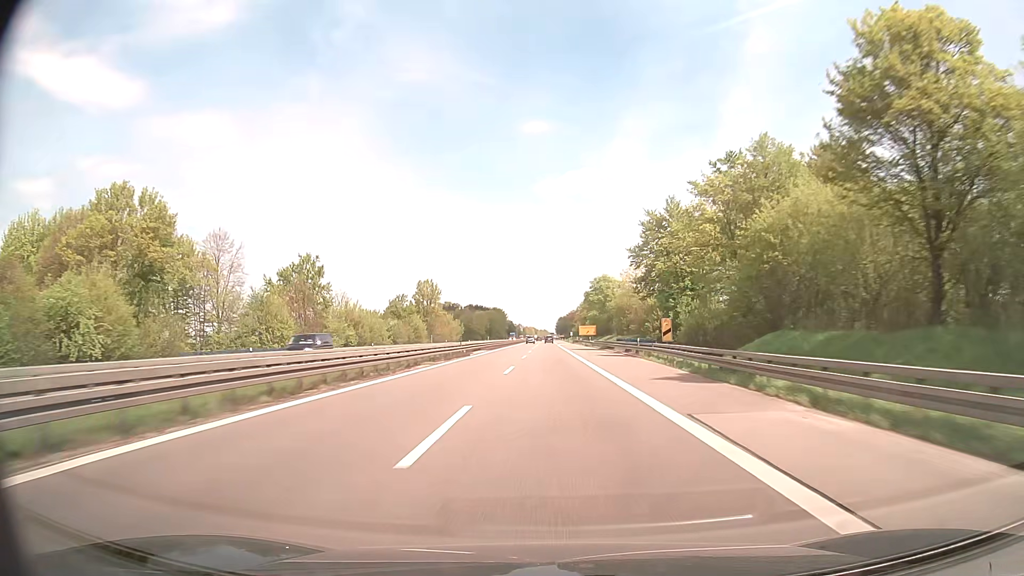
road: trunk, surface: asphalt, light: Day
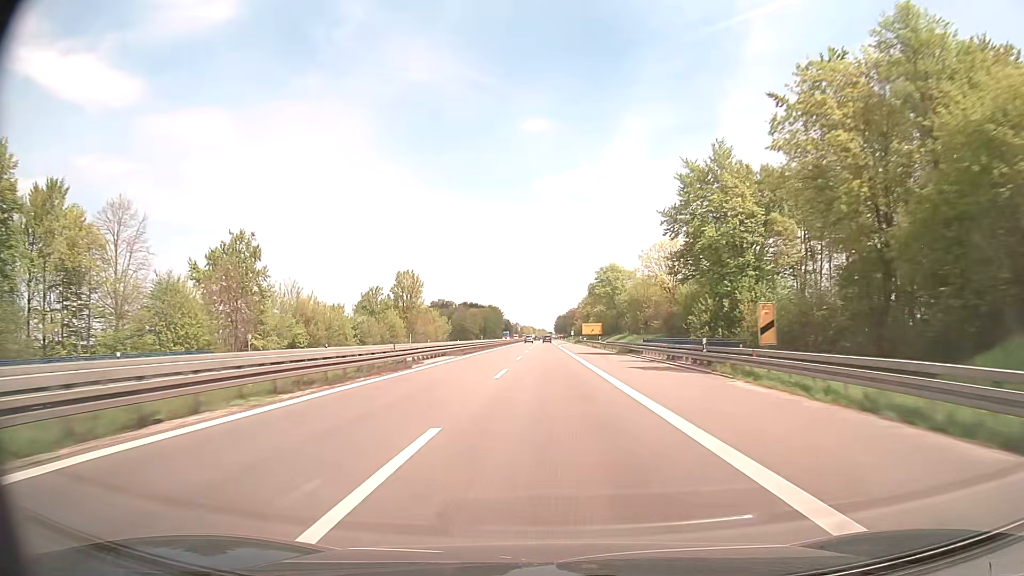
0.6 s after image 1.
(0.0, +21.2) m; 0°
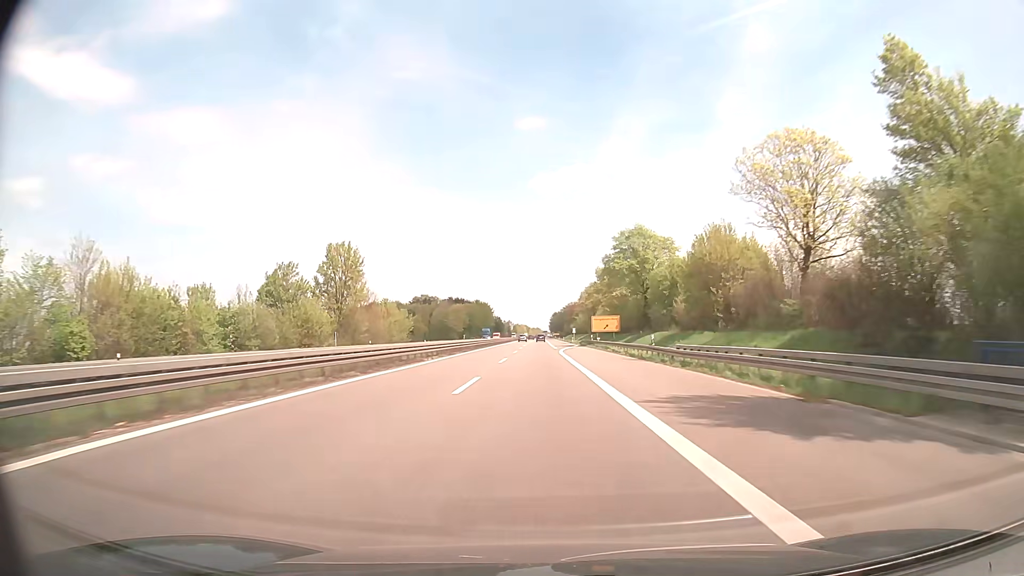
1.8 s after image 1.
(+0.2, +42.3) m; 0°
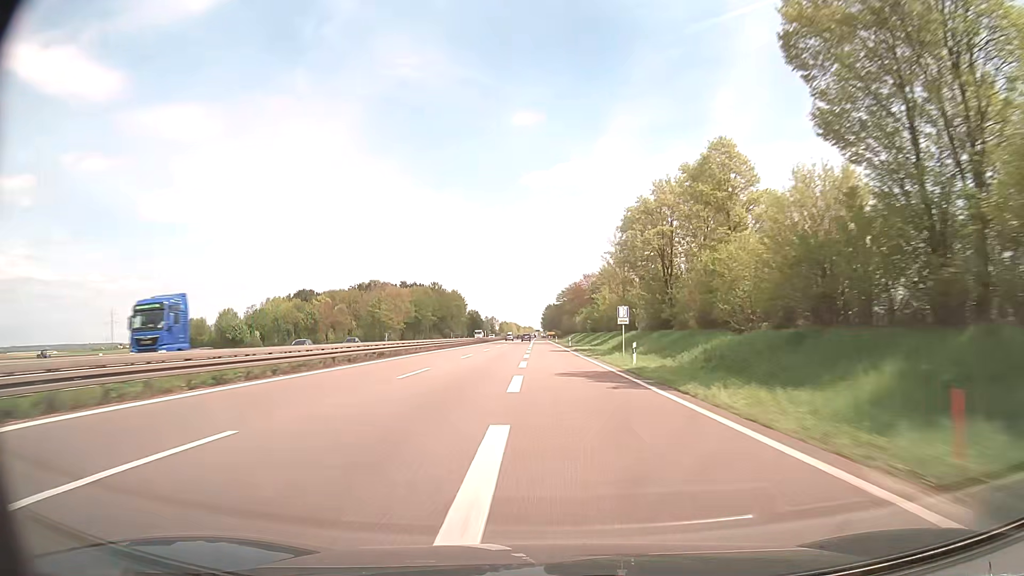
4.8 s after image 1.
(+1.2, +102.4) m; +1°
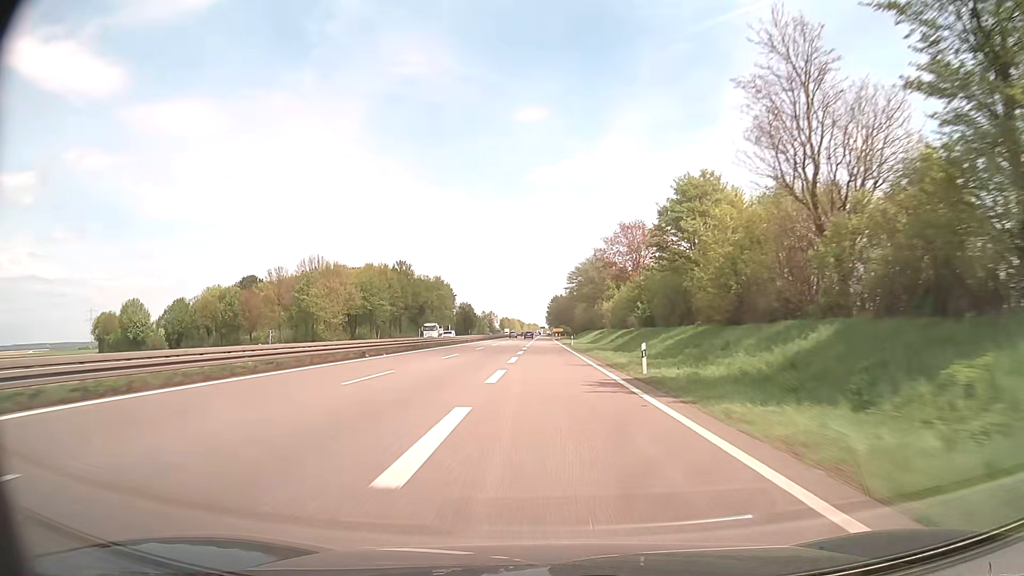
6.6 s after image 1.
(-0.3, +57.4) m; -1°
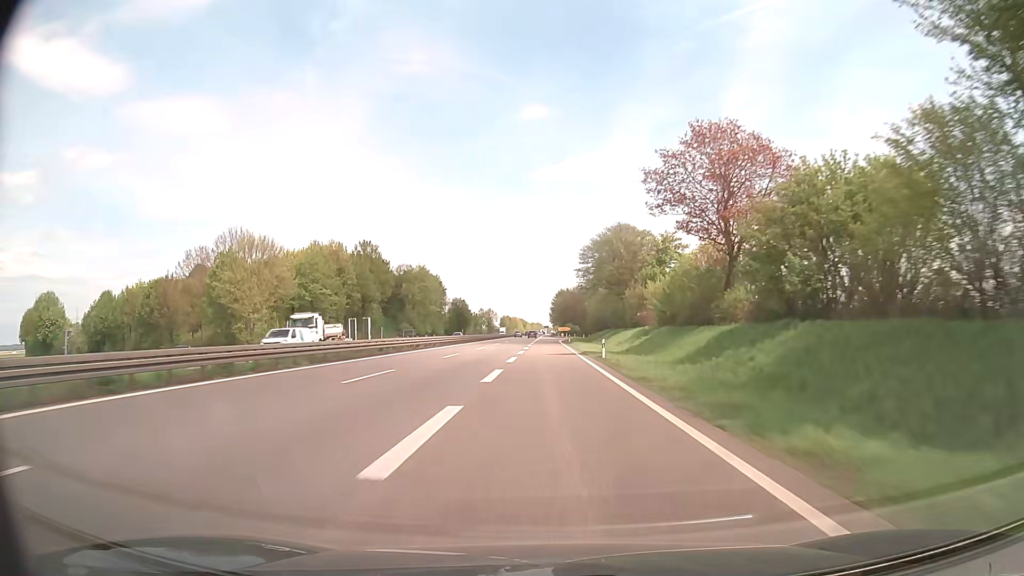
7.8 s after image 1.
(-0.1, +35.1) m; 0°
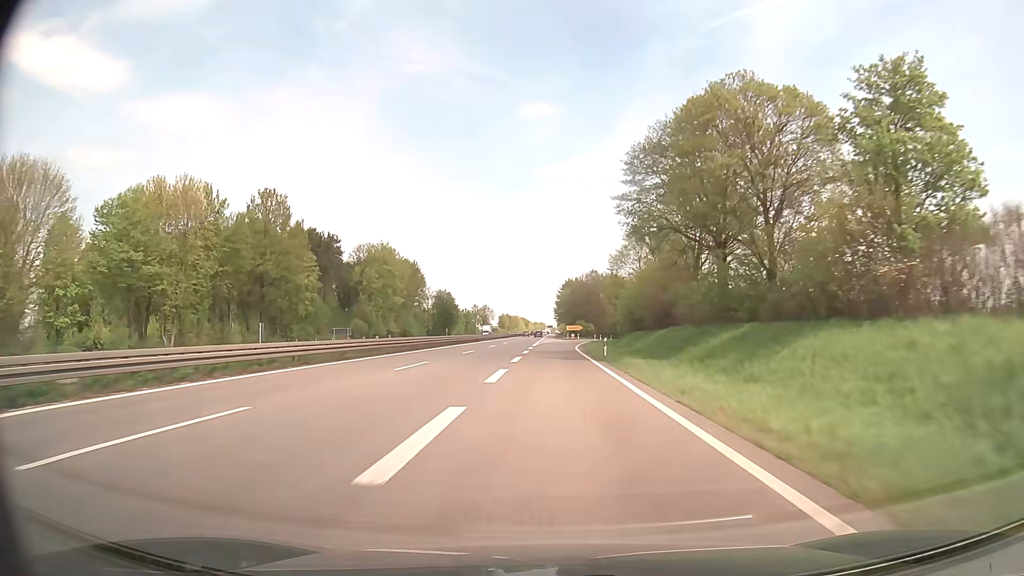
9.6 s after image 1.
(-0.2, +47.5) m; -1°
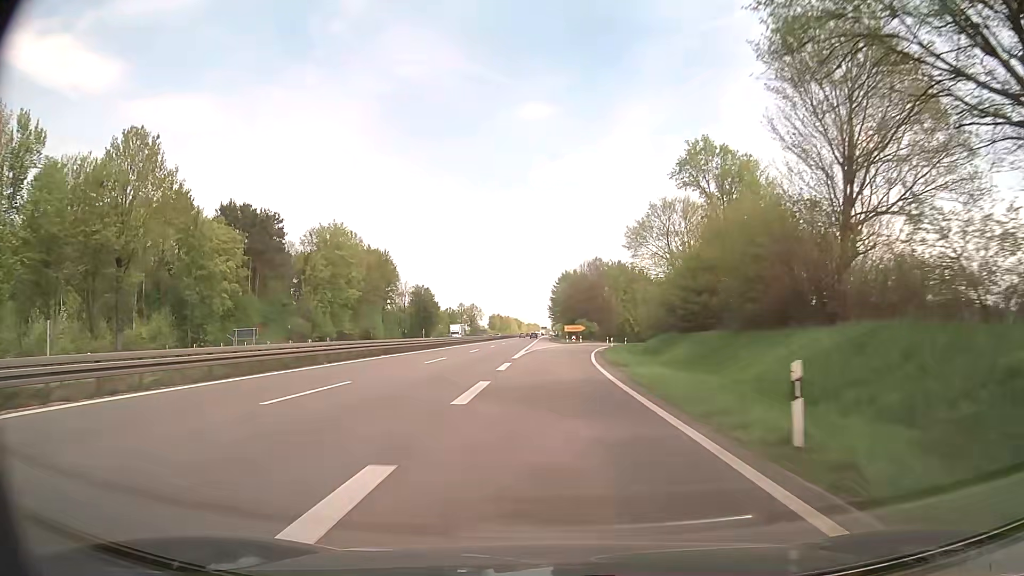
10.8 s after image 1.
(+0.2, +28.7) m; +1°
(0, +10) (0, +20) (0, +30) (+1, +40) (+1, +50) (+2, +60) (+4, +70) (+5, +80) (+7, +89) (+10, +99) m
